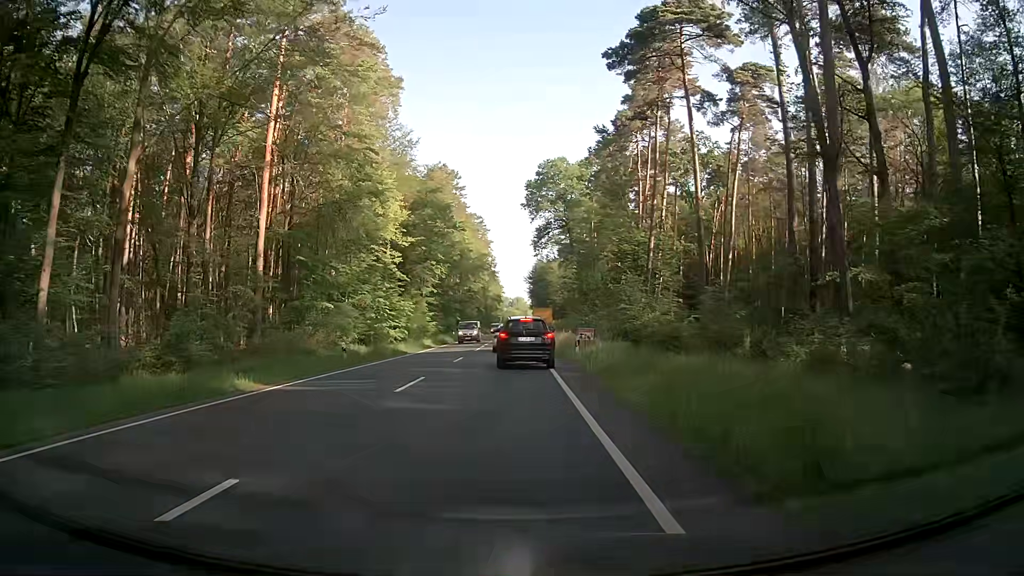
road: primary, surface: asphalt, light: Day
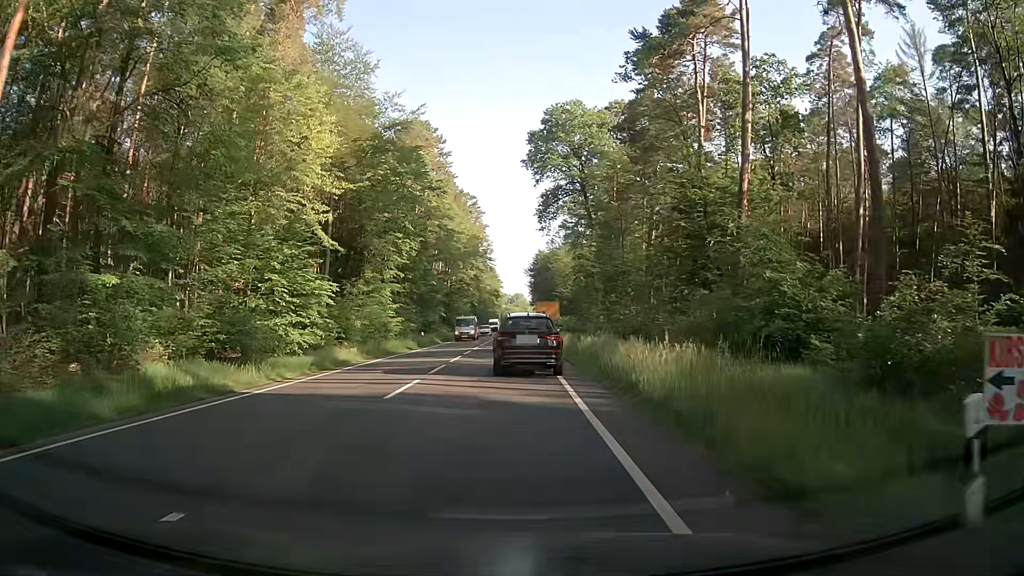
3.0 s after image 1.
(-0.6, +25.4) m; -1°
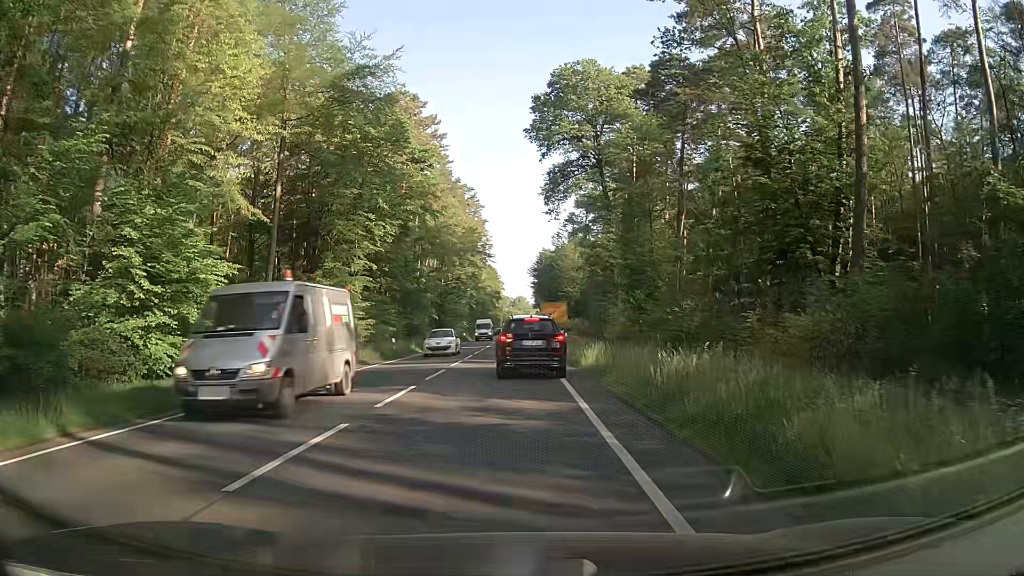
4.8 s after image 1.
(+0.1, +13.3) m; +1°
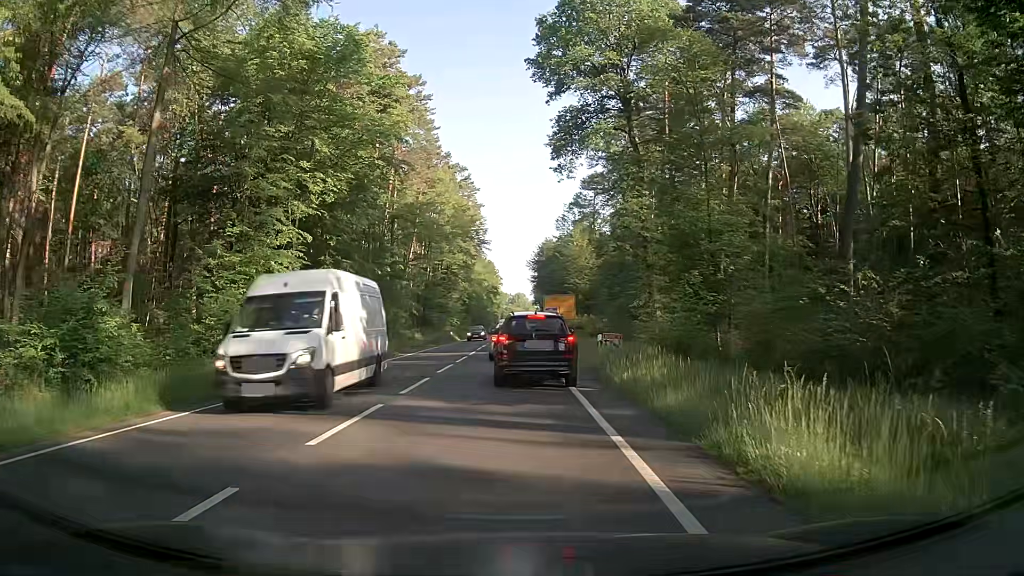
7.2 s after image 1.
(-0.2, +16.2) m; -1°
